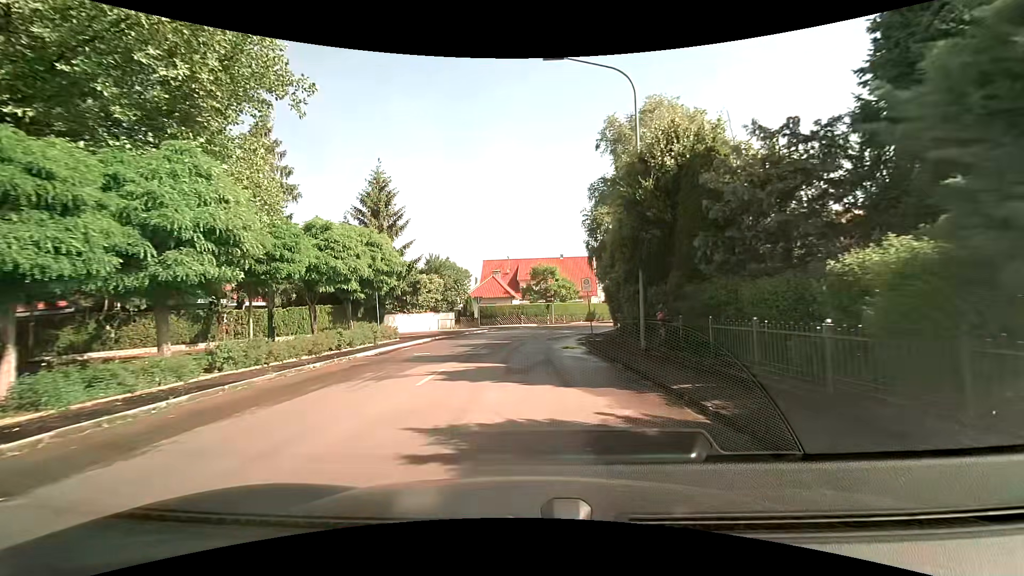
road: tertiary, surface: asphalt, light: Day
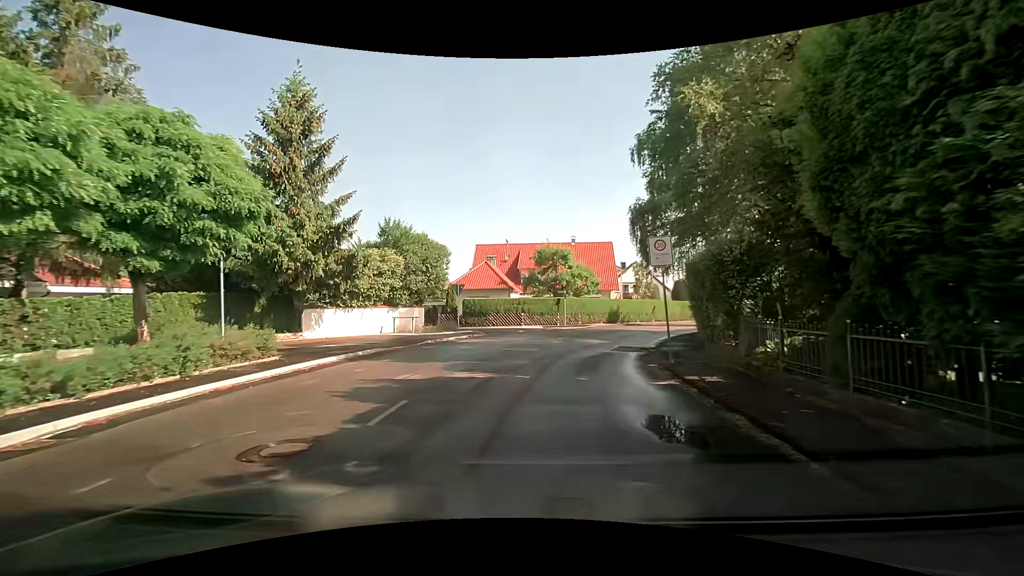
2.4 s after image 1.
(-0.1, +14.0) m; -1°
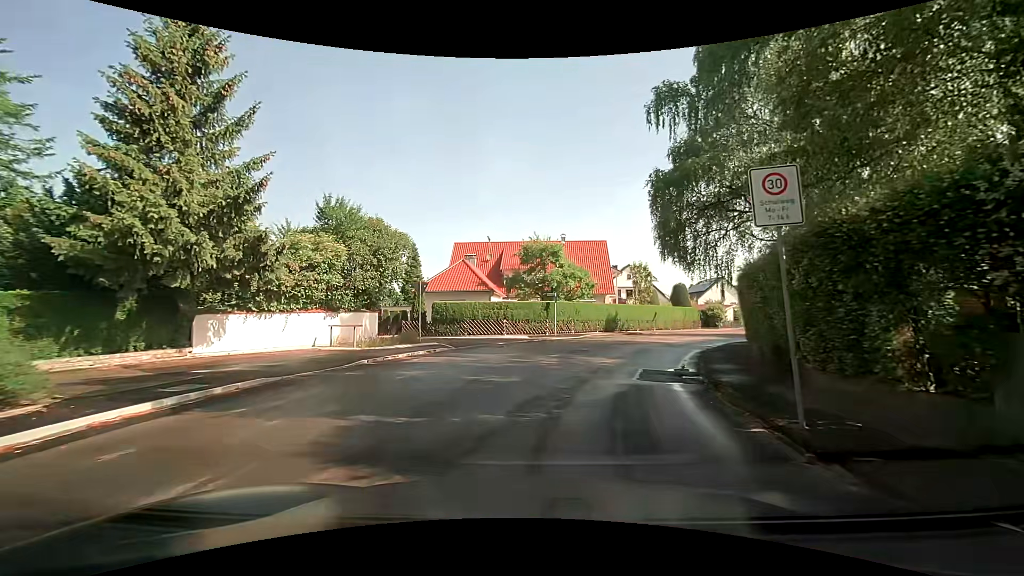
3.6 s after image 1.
(+0.1, +6.5) m; +2°
(+1, +10) (+4, +20) (+9, +28) (+15, +36) (+21, +44) (+28, +51) (+34, +59) (+41, +67) (+47, +74) (+54, +82) m
